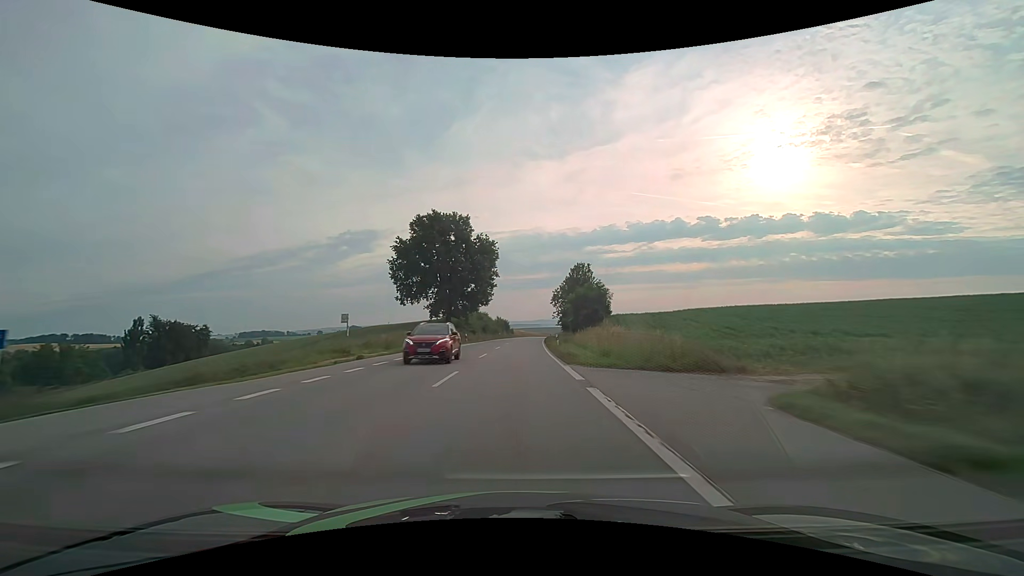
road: secondary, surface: asphalt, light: Day
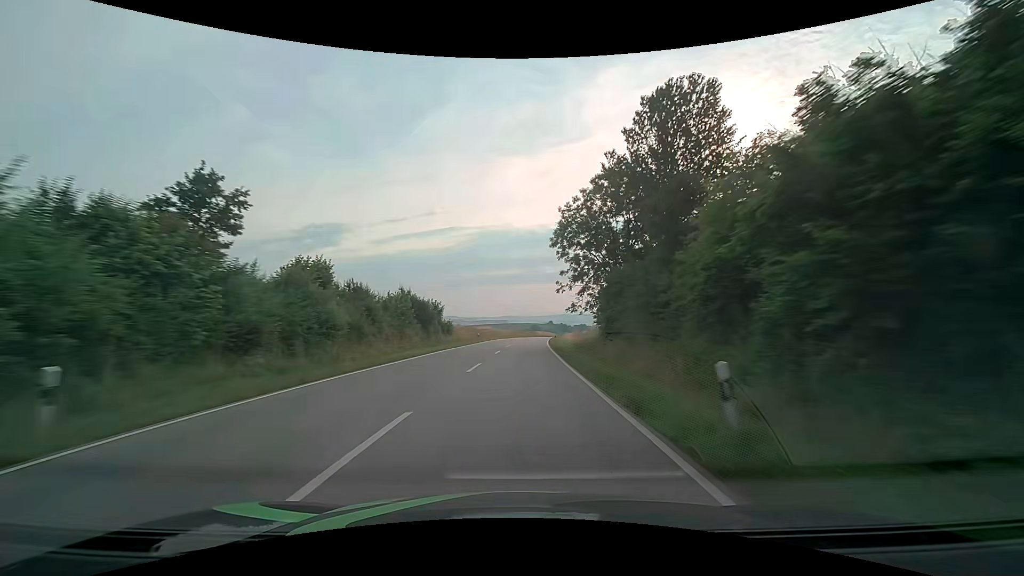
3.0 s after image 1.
(+2.4, +79.5) m; +4°
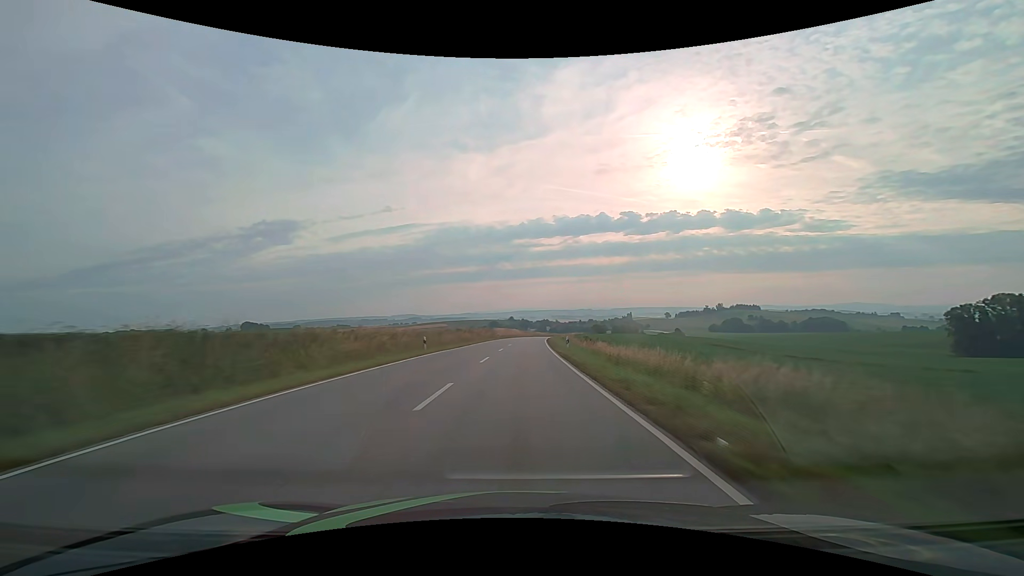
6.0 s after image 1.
(+2.9, +79.4) m; +4°
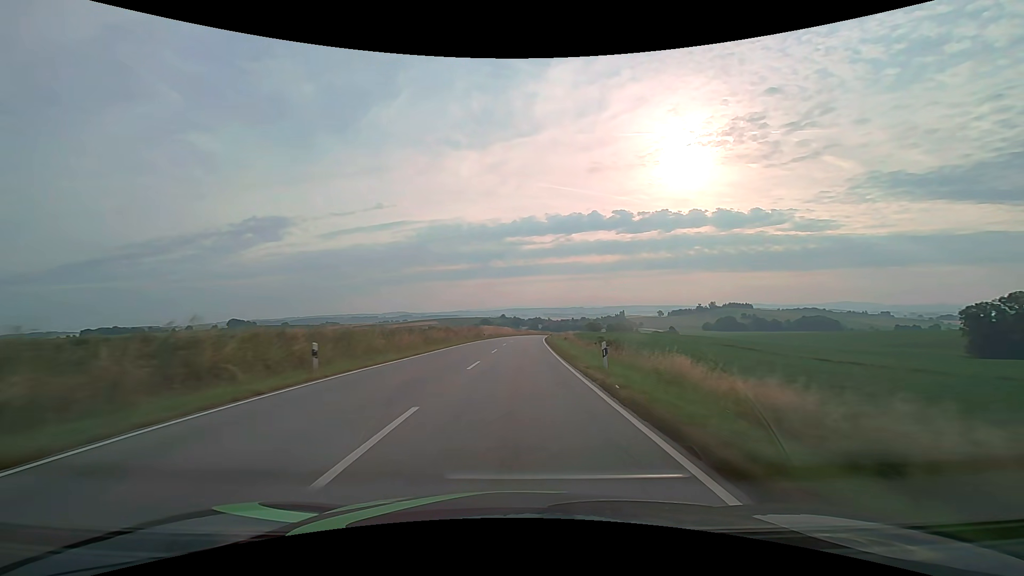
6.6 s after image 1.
(+0.1, +15.9) m; +1°
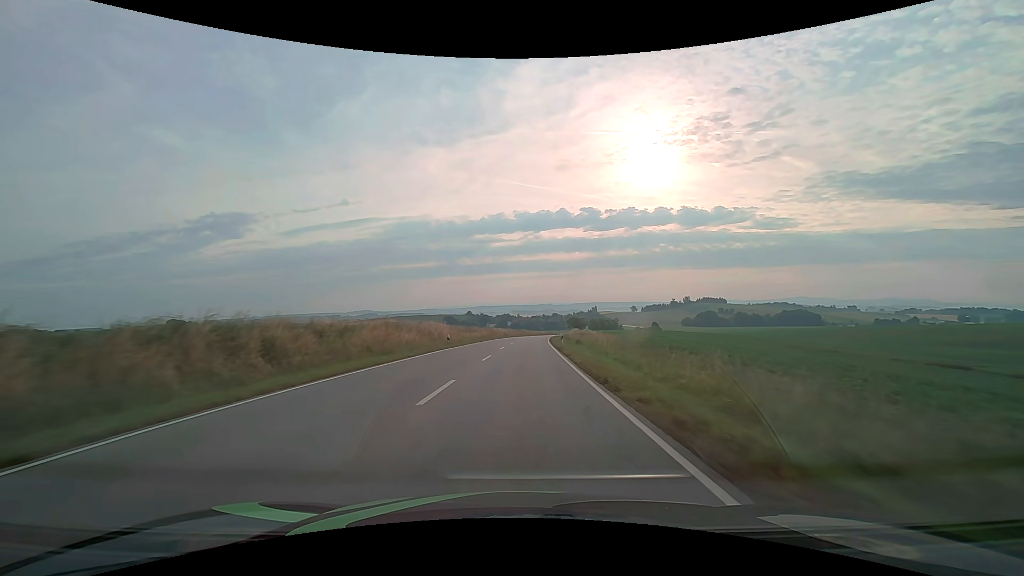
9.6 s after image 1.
(+2.6, +79.4) m; +4°
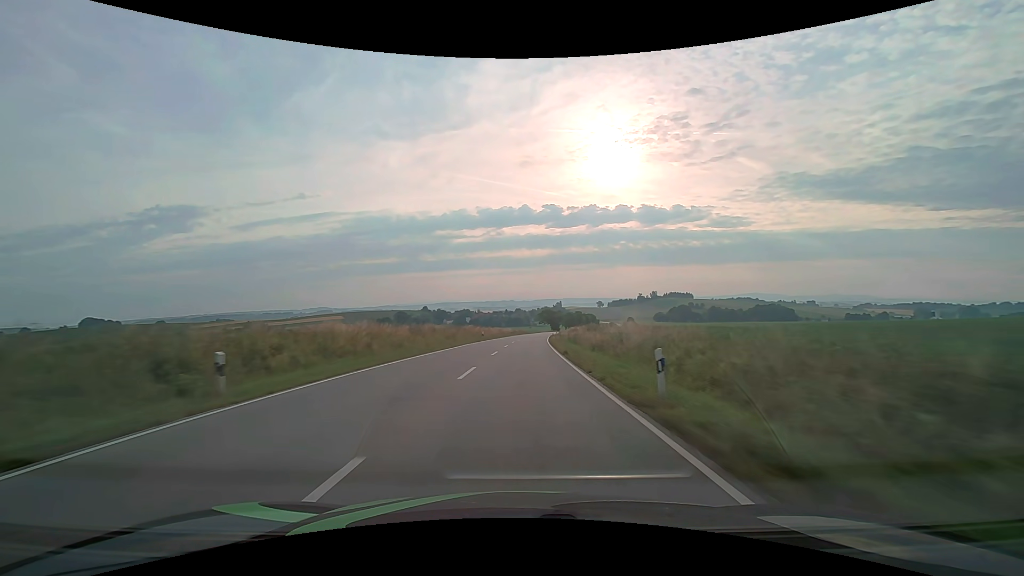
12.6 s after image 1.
(+2.9, +79.3) m; +4°
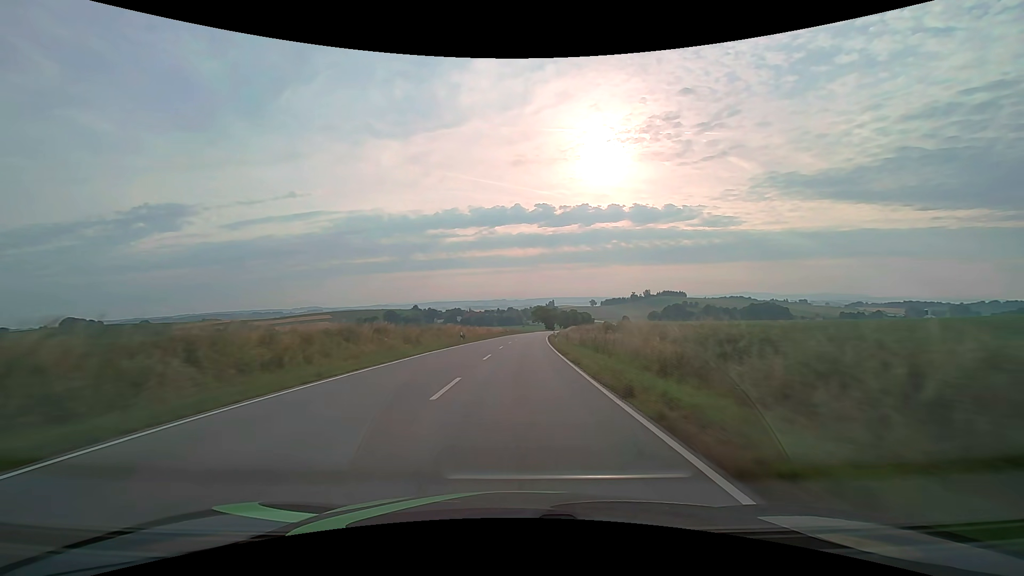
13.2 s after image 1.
(+0.1, +15.9) m; +1°
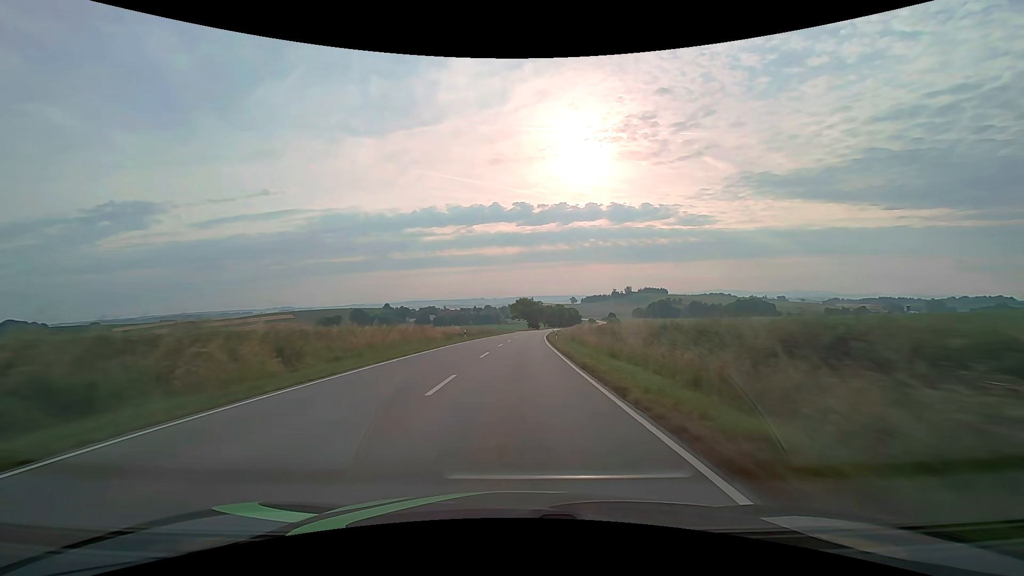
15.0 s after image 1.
(+1.1, +47.6) m; +3°
(0, +10) (0, +20) (0, +30) (+1, +40) (+1, +50) (+1, +60) (+2, +70) (+3, +80) (+3, +90) (+4, +100) m
